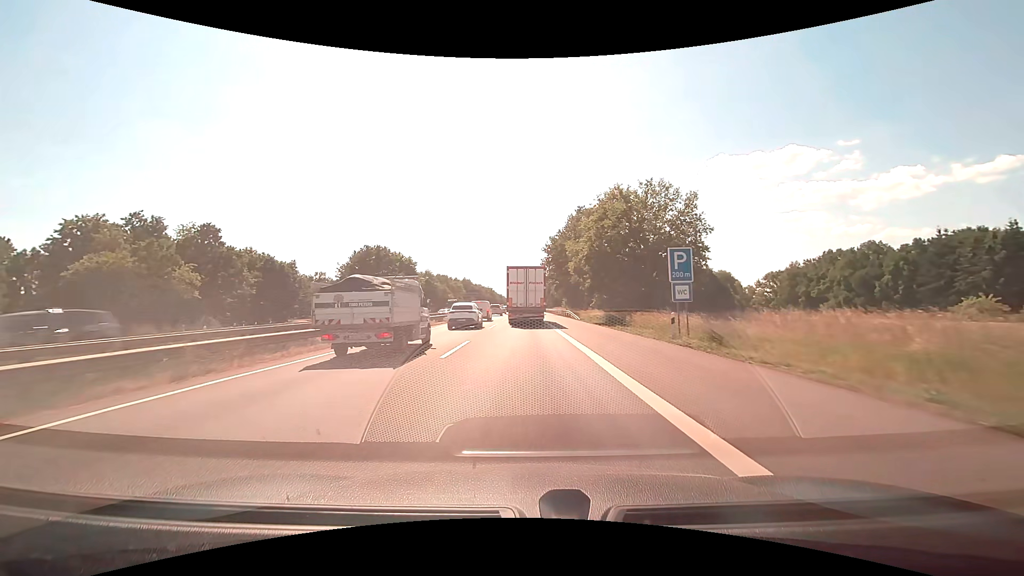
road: motorway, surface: asphalt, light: Day
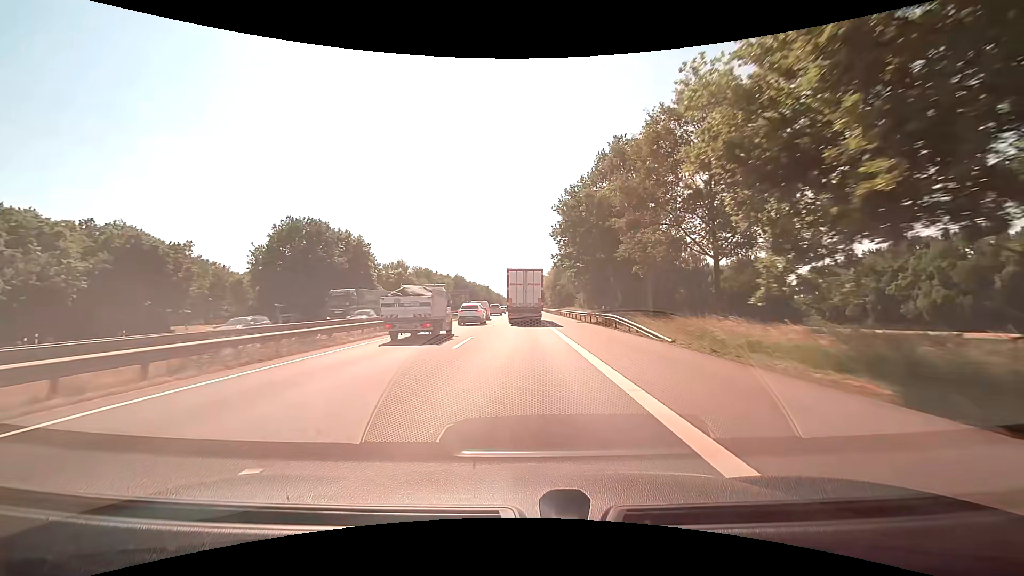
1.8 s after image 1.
(0.0, +33.5) m; 0°
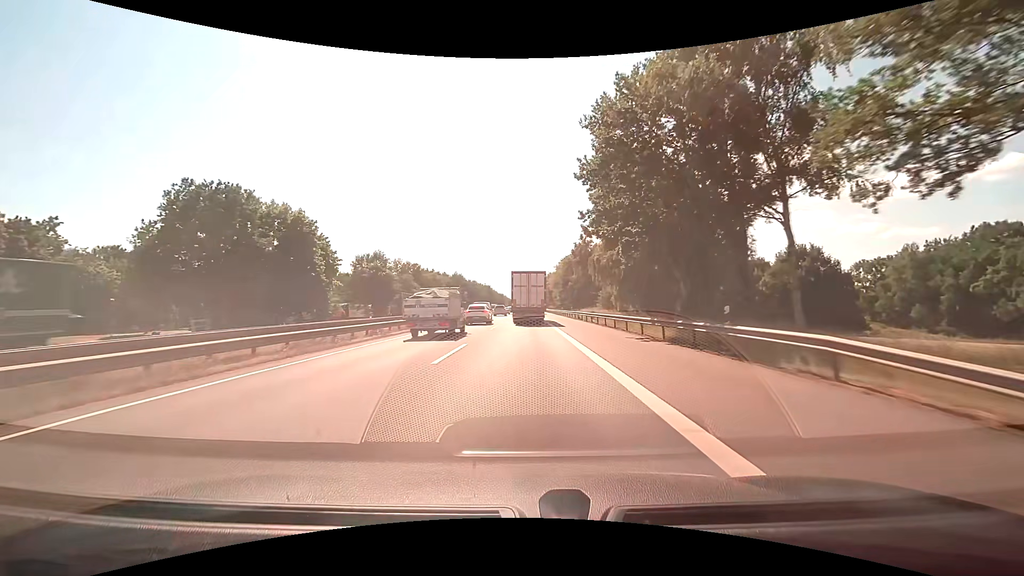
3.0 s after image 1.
(0.0, +22.2) m; 0°
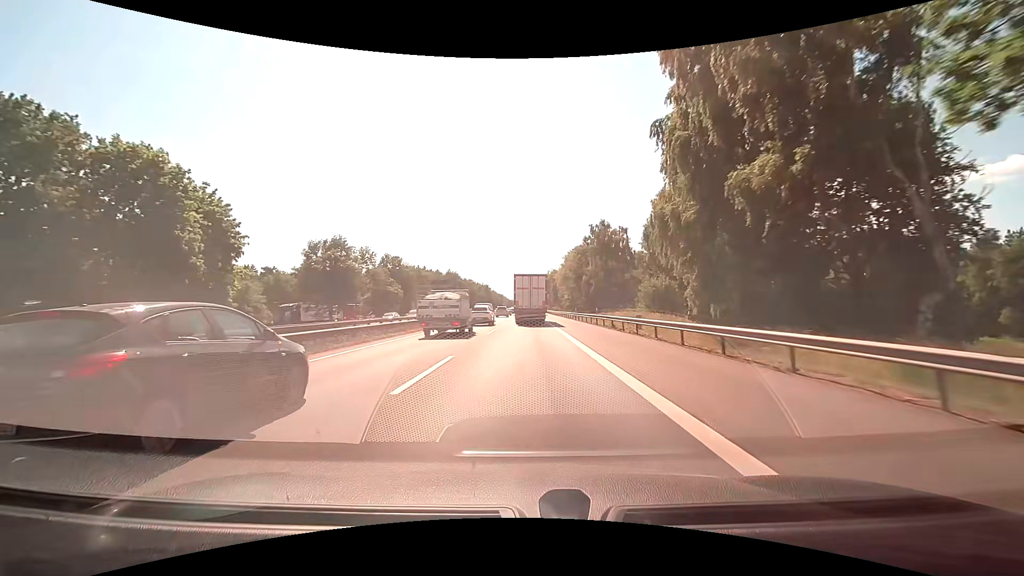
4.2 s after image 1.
(0.0, +22.4) m; 0°
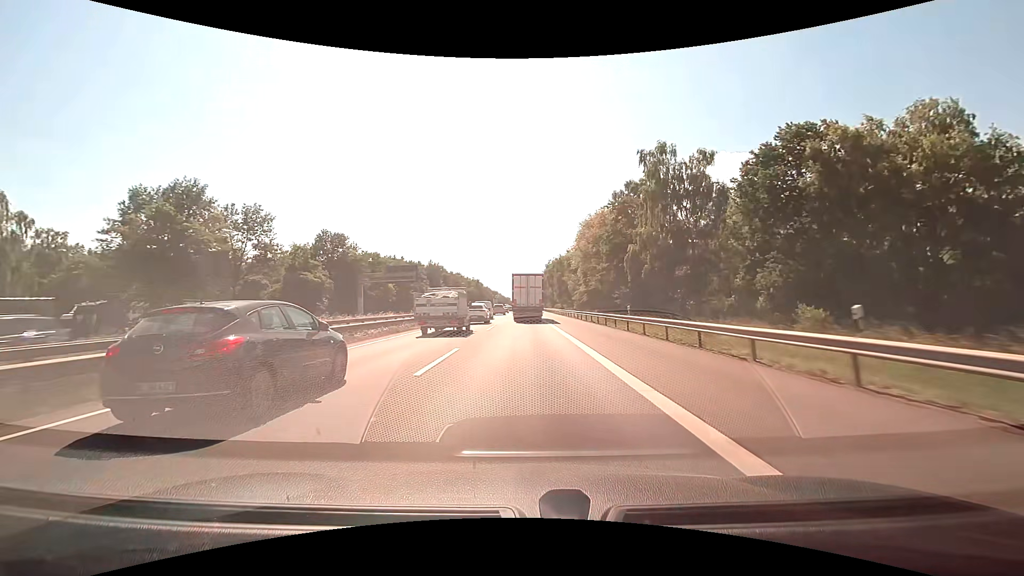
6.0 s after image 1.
(+0.2, +34.6) m; +1°
